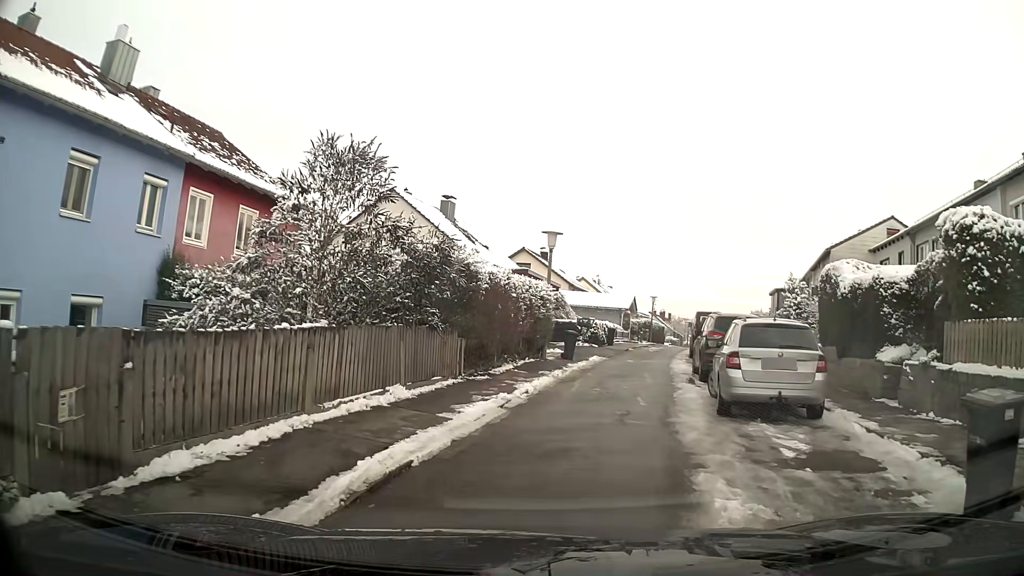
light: Day
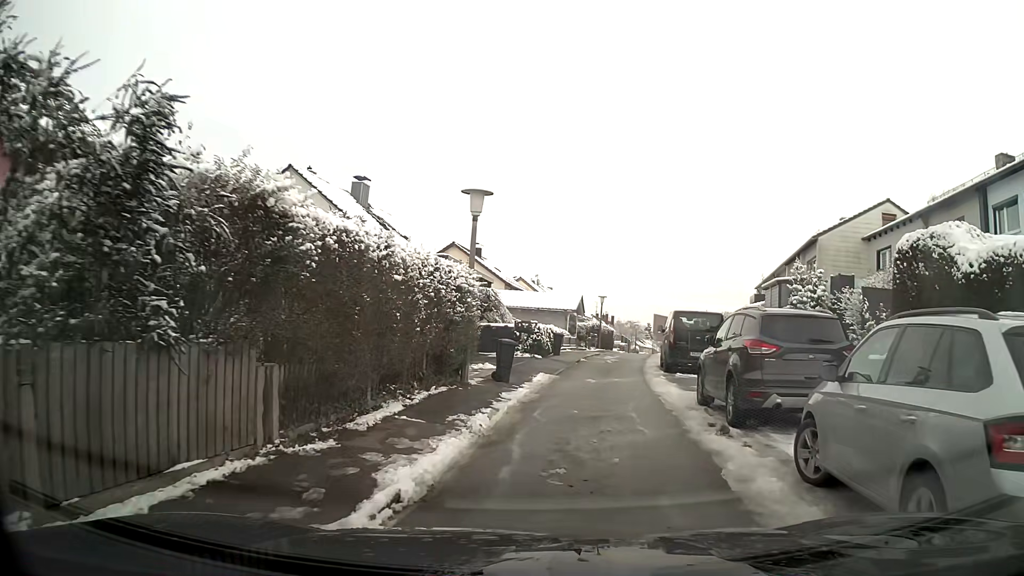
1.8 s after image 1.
(+0.4, +7.1) m; +6°
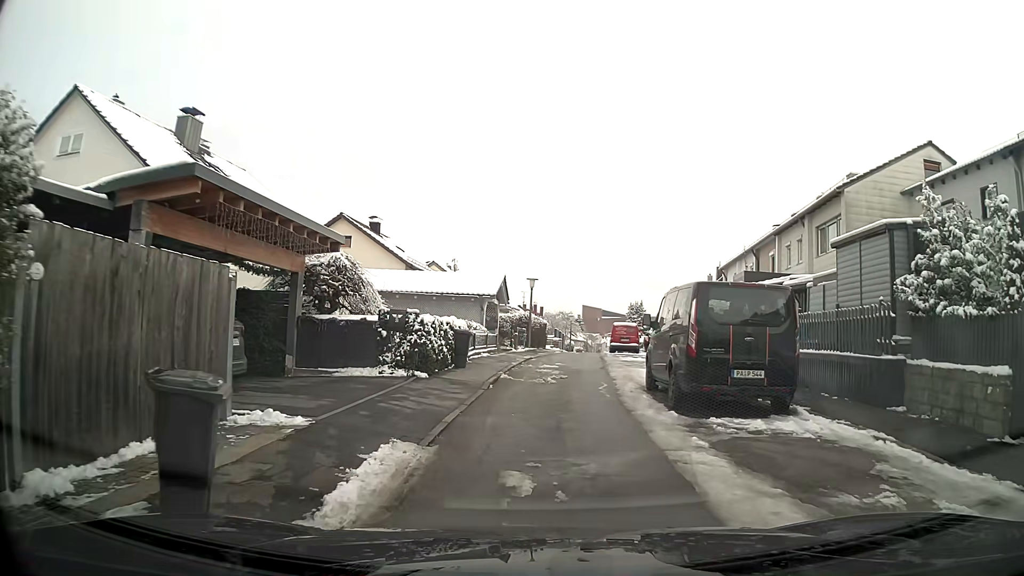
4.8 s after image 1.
(+0.7, +11.5) m; +5°
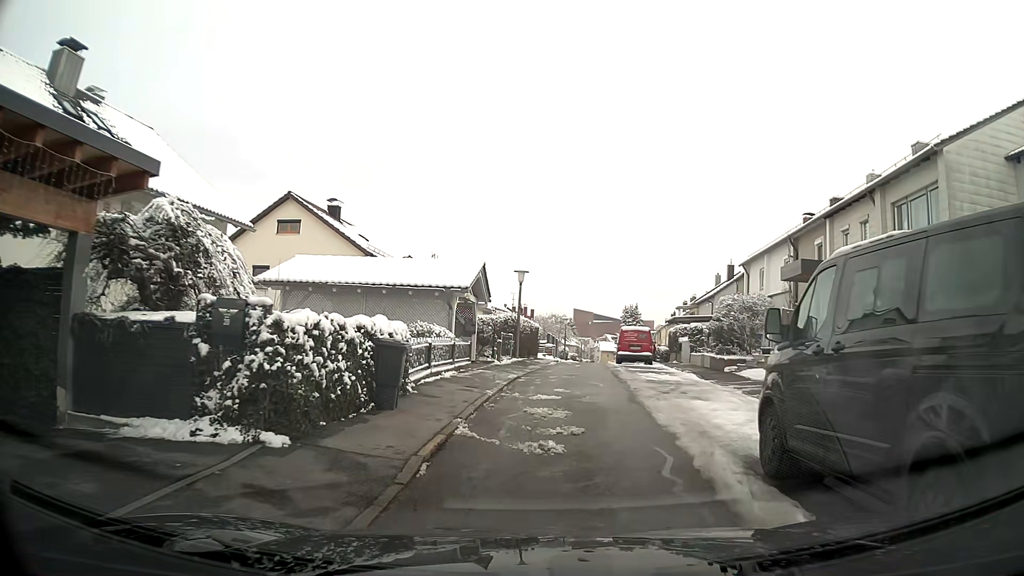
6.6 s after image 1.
(+0.1, +7.7) m; +1°
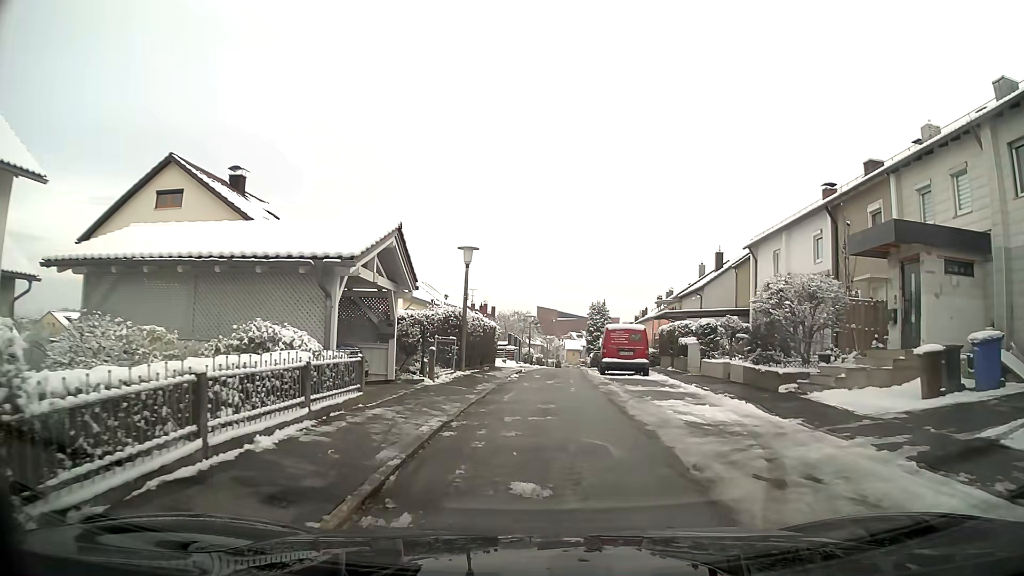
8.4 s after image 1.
(+0.2, +8.6) m; +3°
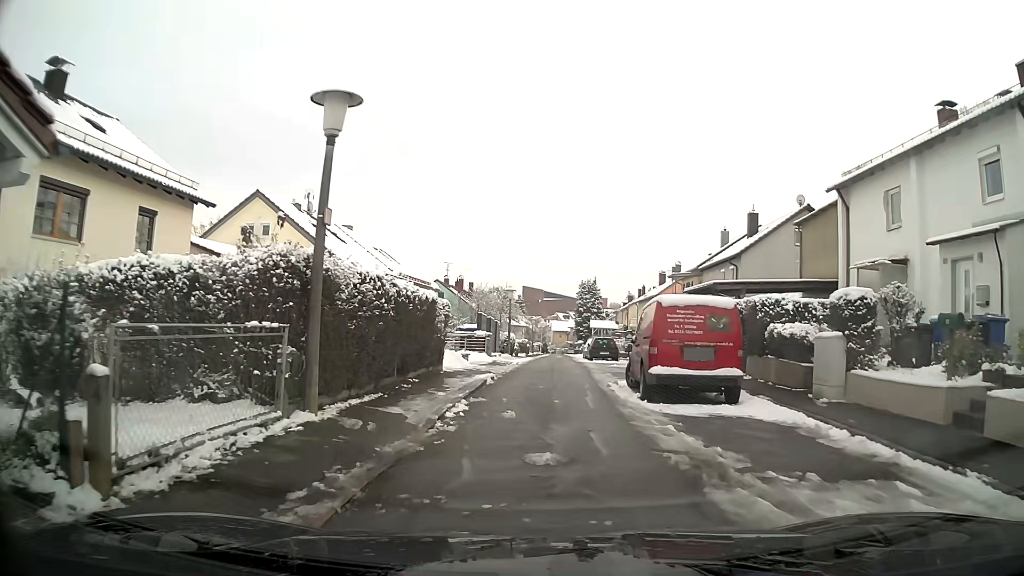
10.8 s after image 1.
(+0.2, +12.7) m; +1°
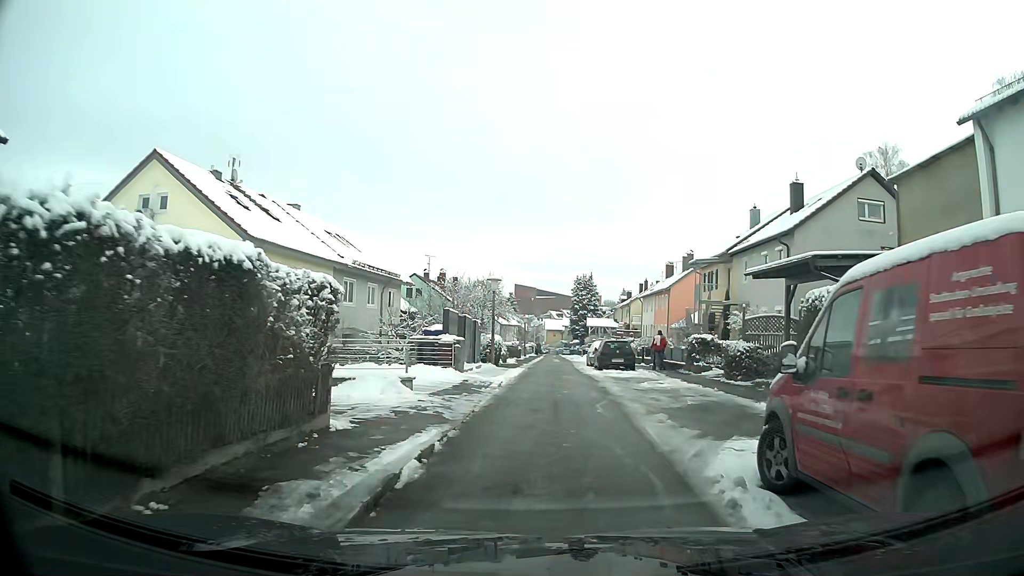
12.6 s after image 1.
(+0.1, +9.3) m; +1°
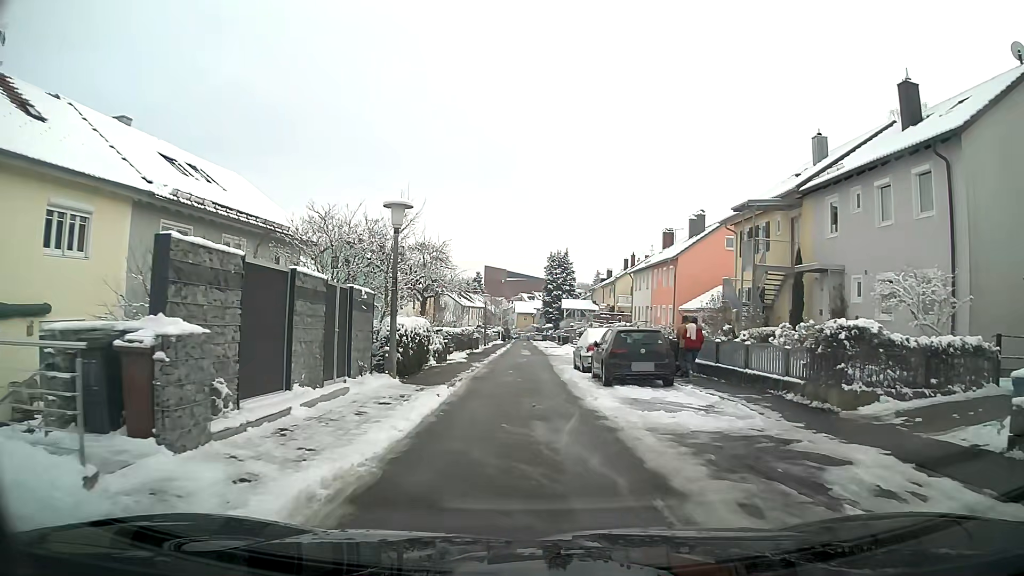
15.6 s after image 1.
(+0.5, +15.1) m; +2°
(0, +10) (0, +20) (0, +30) (0, +40) (-1, +50) (-1, +60) (-1, +70) (-1, +80) (-1, +90) (-1, +100) m
